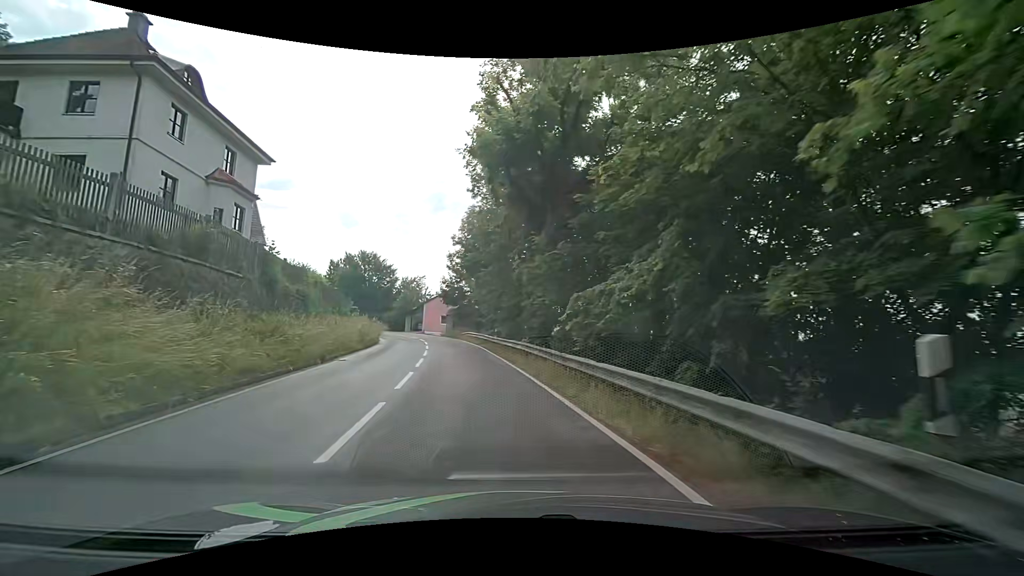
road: tertiary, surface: asphalt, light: Day
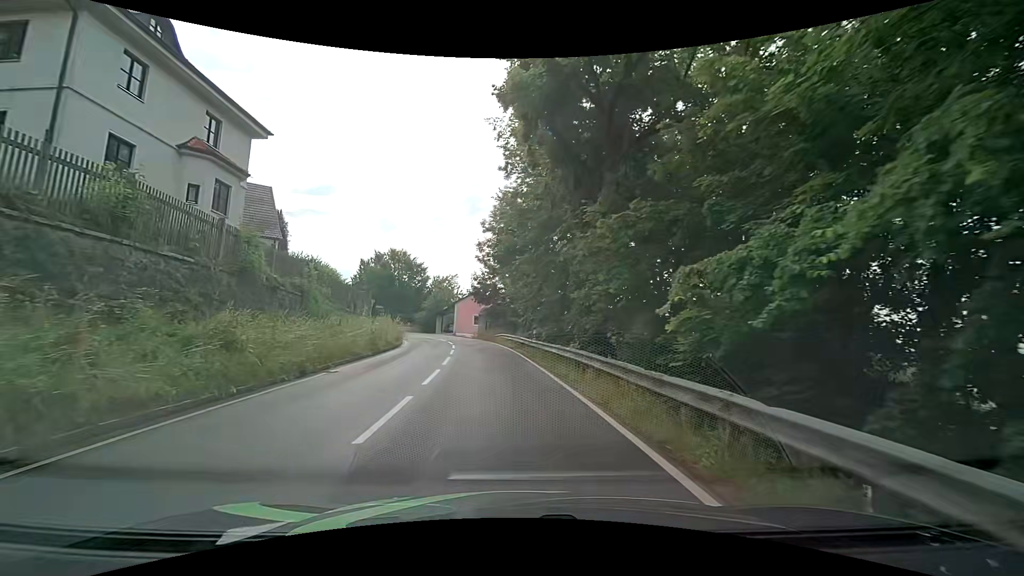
(-0.3, +5.3) m; -4°
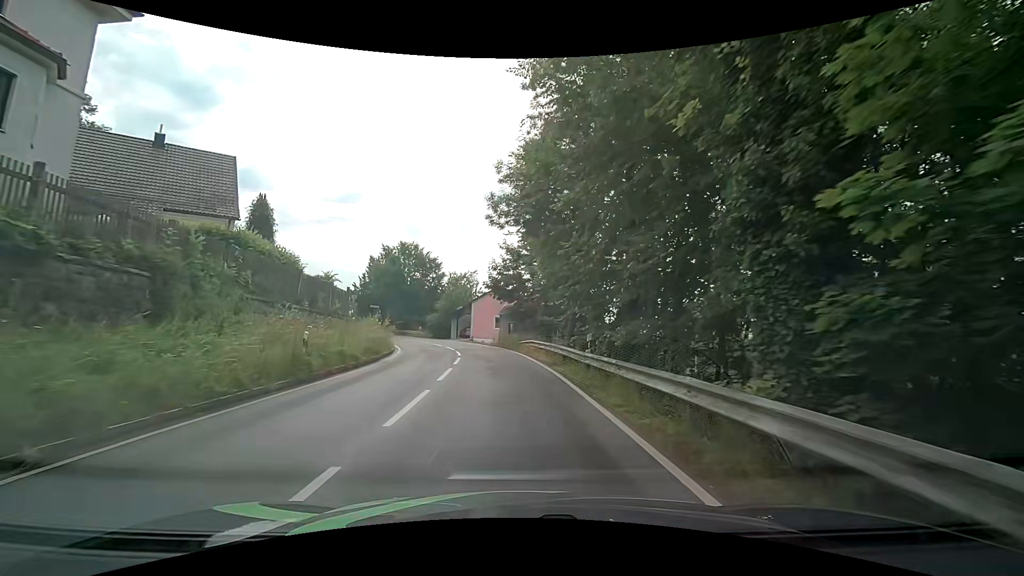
(-0.5, +11.0) m; -4°
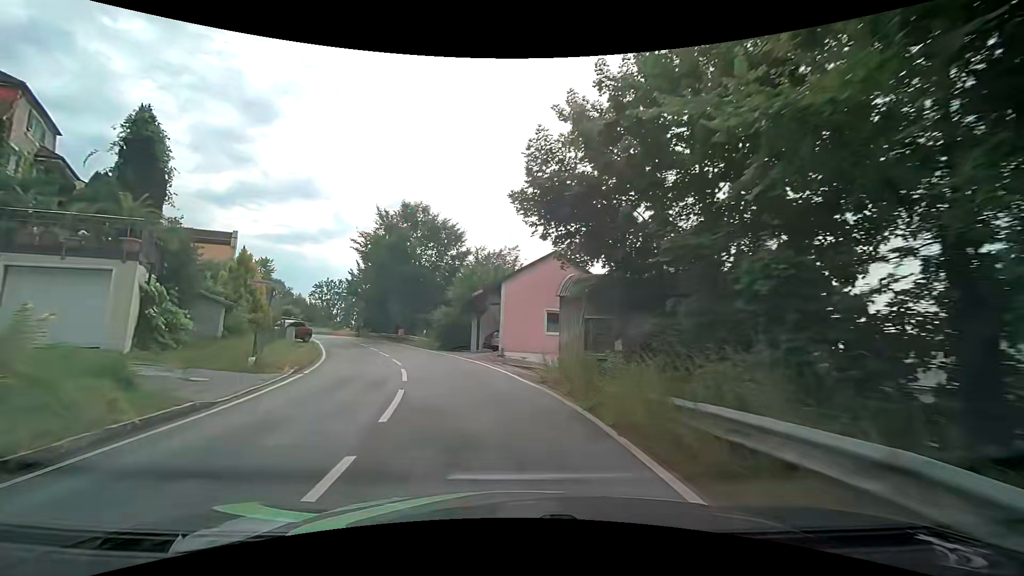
(-0.9, +23.6) m; -5°
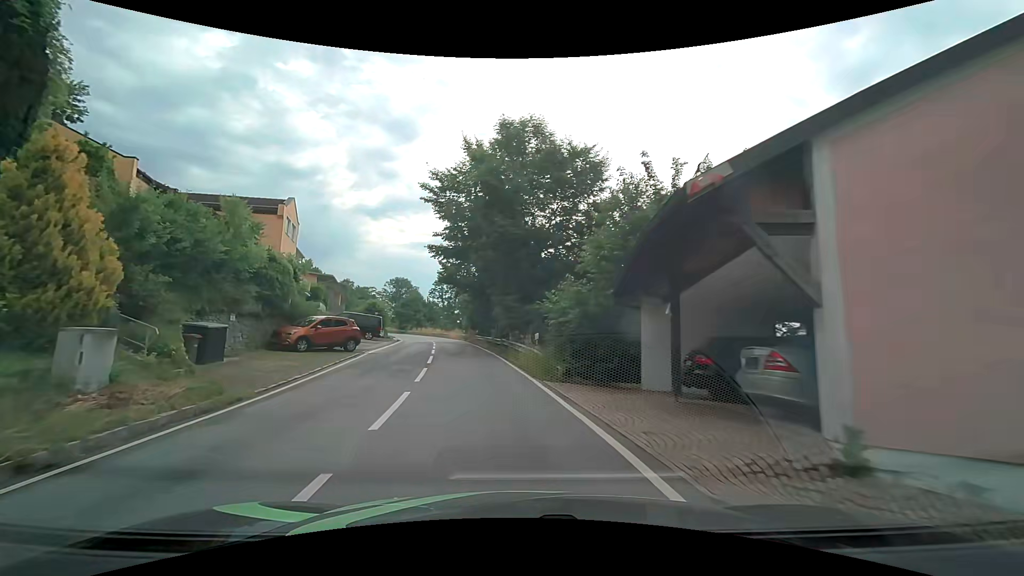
(-2.2, +18.7) m; -15°
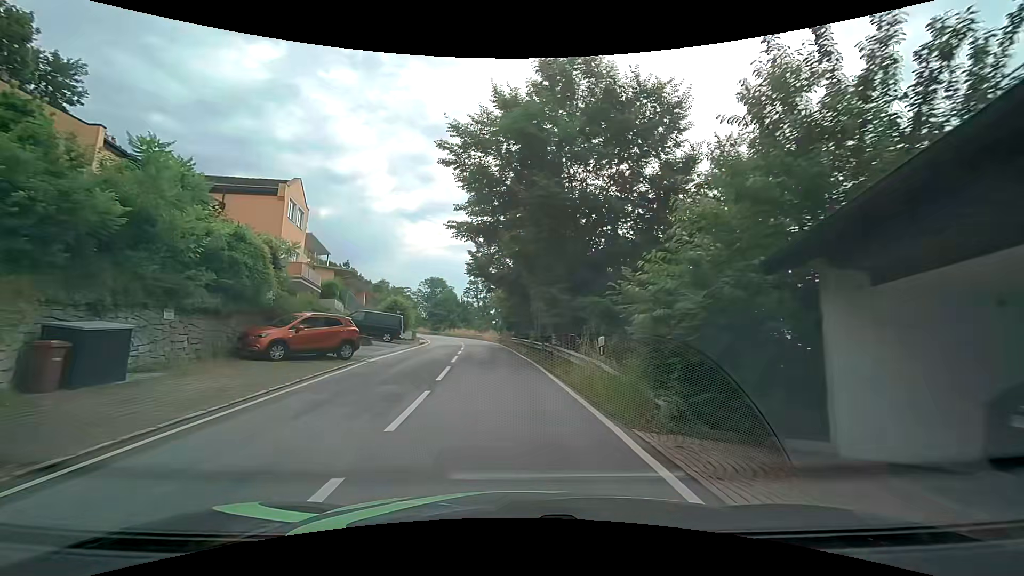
(-0.3, +6.3) m; -4°
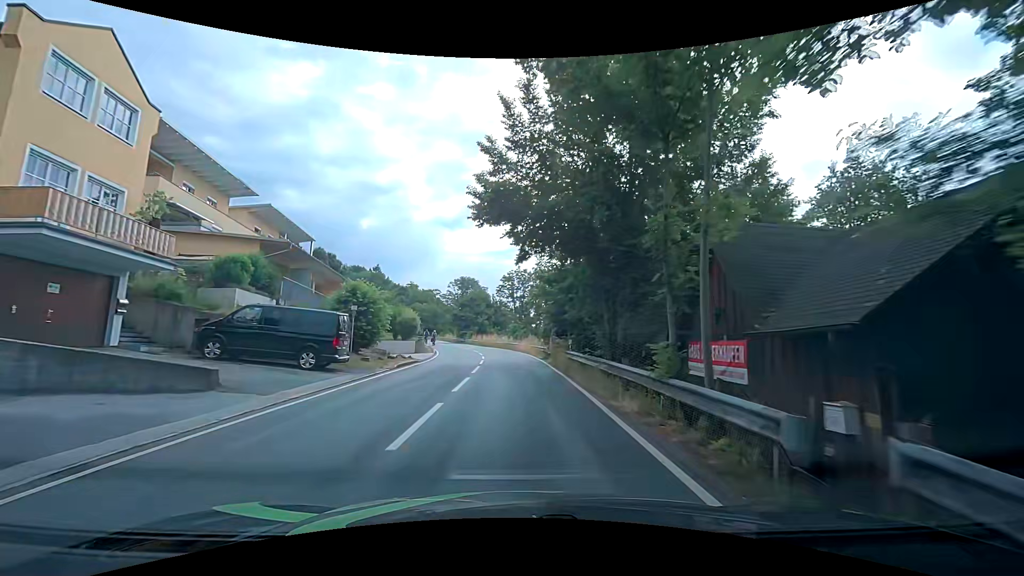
(-0.8, +18.8) m; -5°
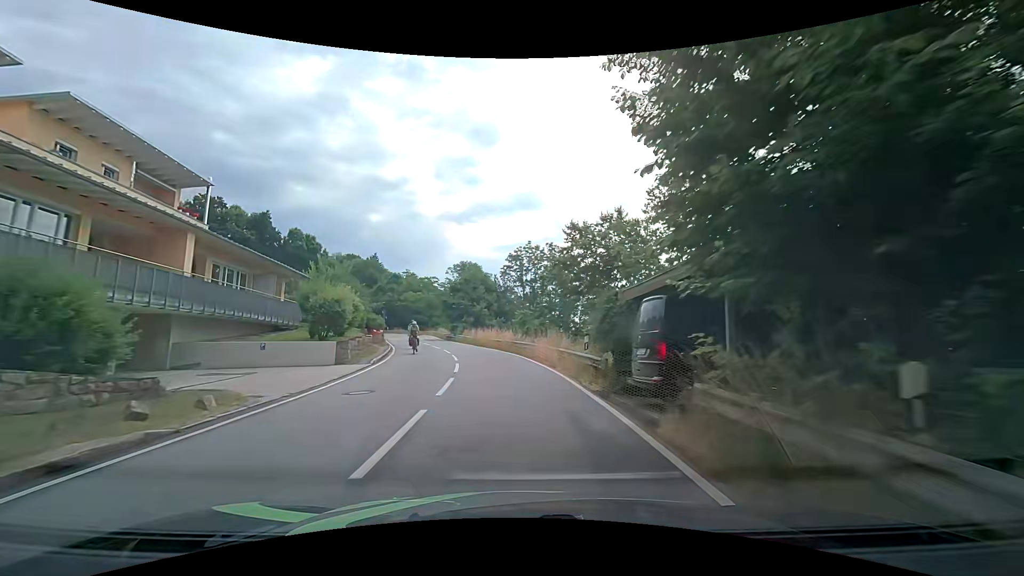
(-0.2, +19.2) m; -1°
(0, +10) (-1, +20) (-2, +30) (-5, +40) (-8, +49) (-10, +59) (-12, +69) (-14, +78) (-17, +88) (-23, +96) m
